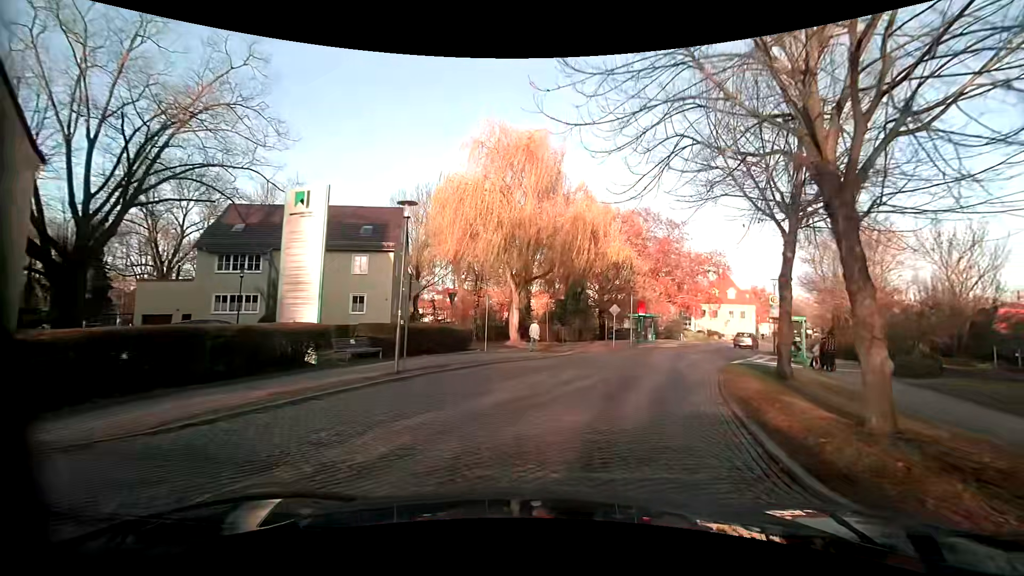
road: residential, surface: sett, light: Day
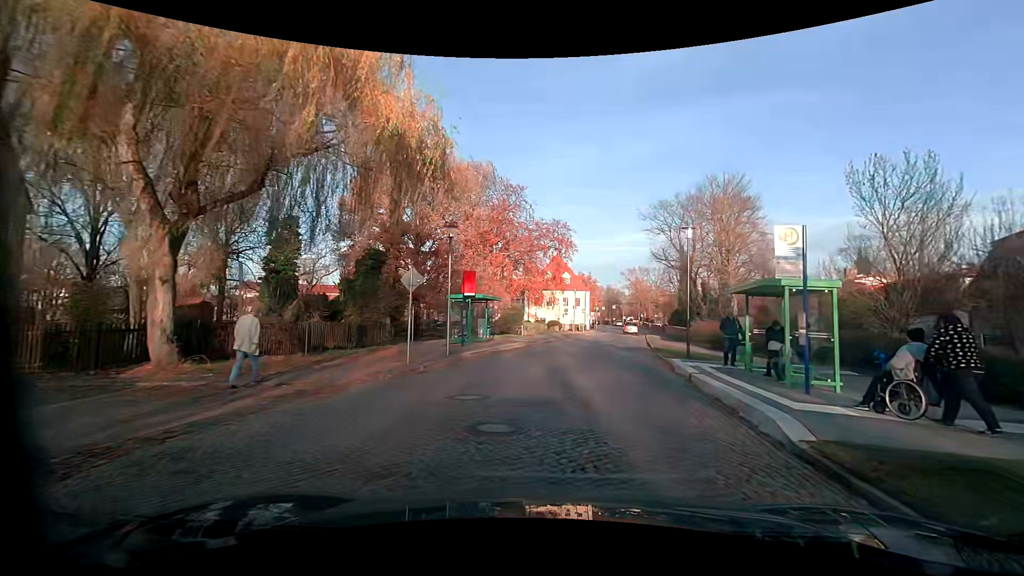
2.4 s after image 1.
(+3.2, +18.5) m; +19°
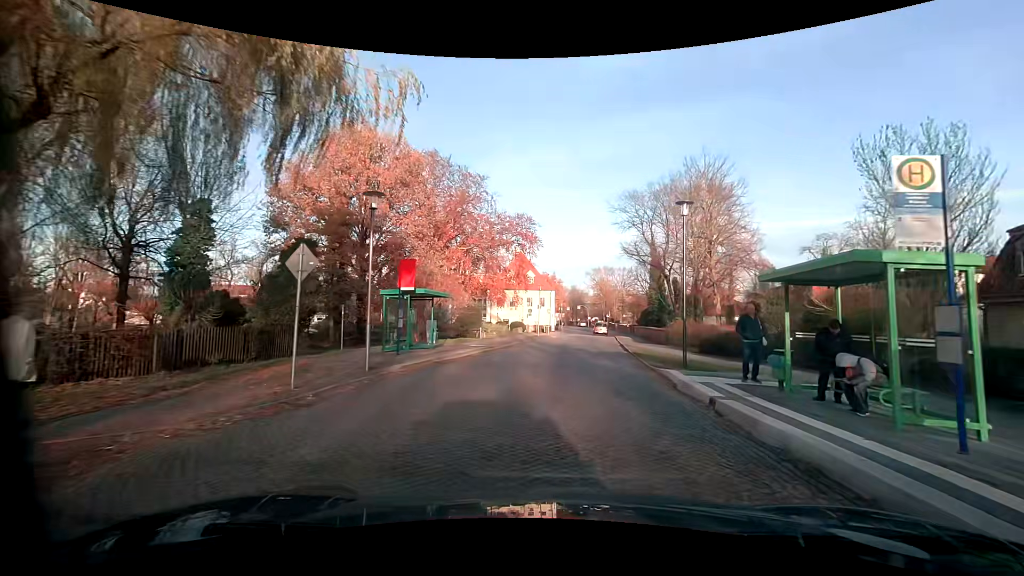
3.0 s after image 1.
(+0.2, +4.9) m; +4°
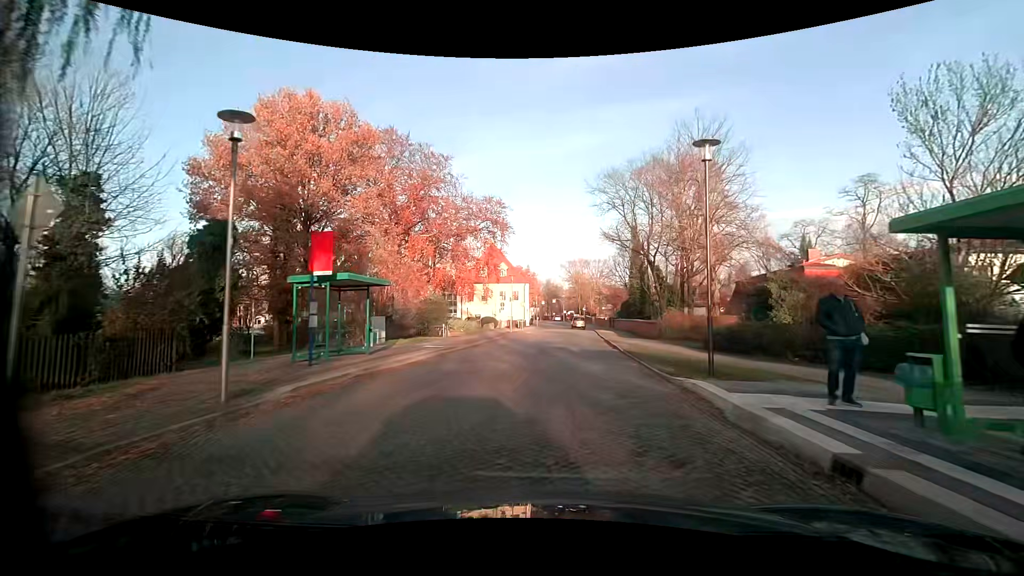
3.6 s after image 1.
(+0.2, +4.9) m; +3°
(0, +10) (+1, +20) (+2, +30) (+3, +40) (+4, +50) (+5, +60) (+5, +70) (+6, +80) (+6, +90) (+6, +100) m
